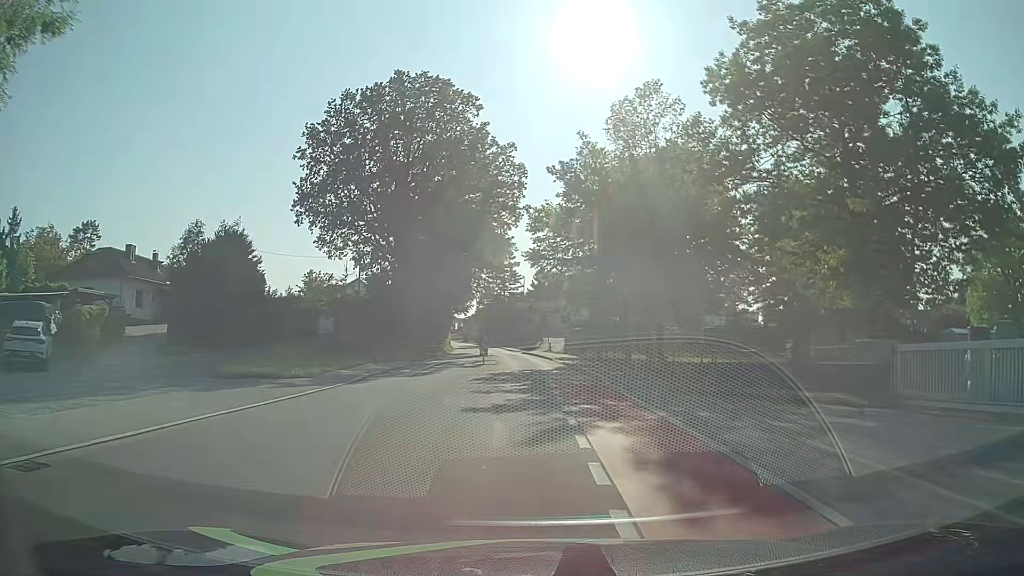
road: tertiary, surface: asphalt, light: Day
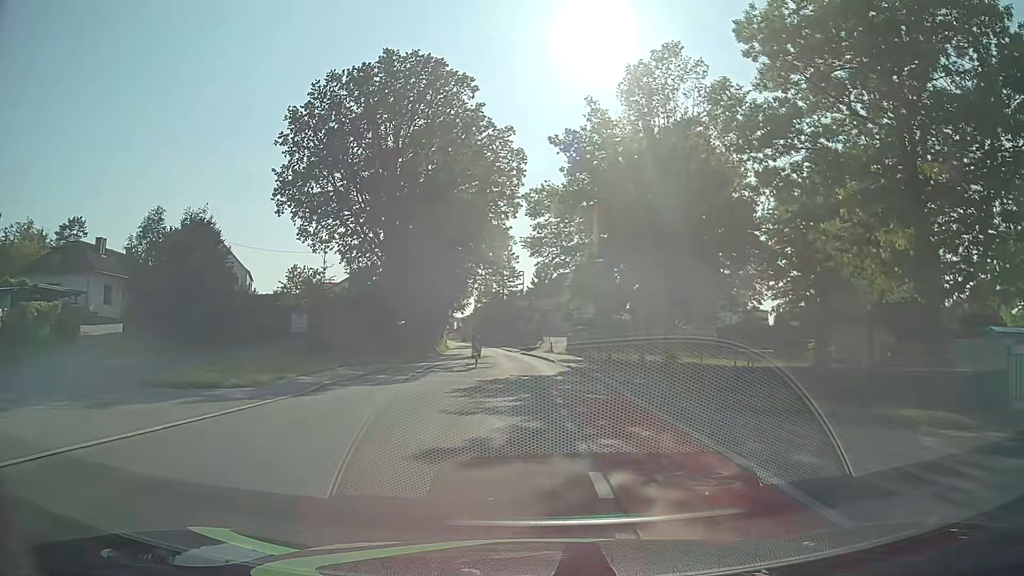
(0.0, +4.6) m; 0°
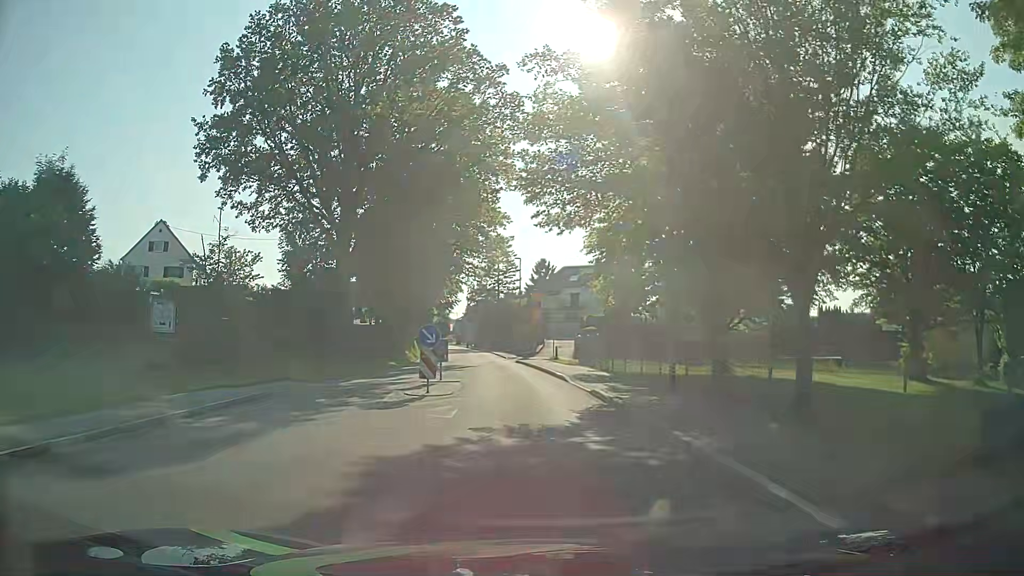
(+0.2, +13.6) m; 0°
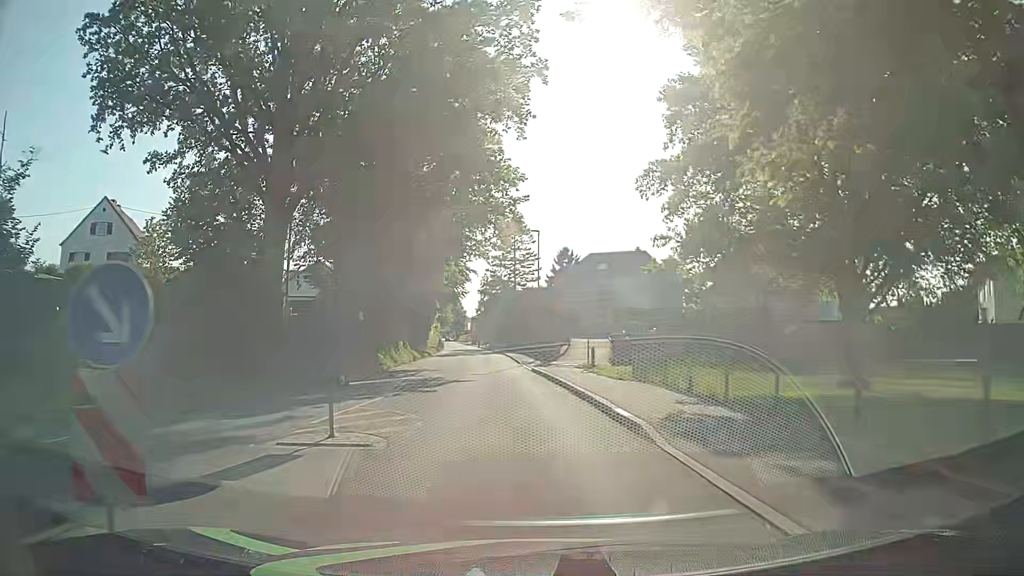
(0.0, +13.7) m; -1°
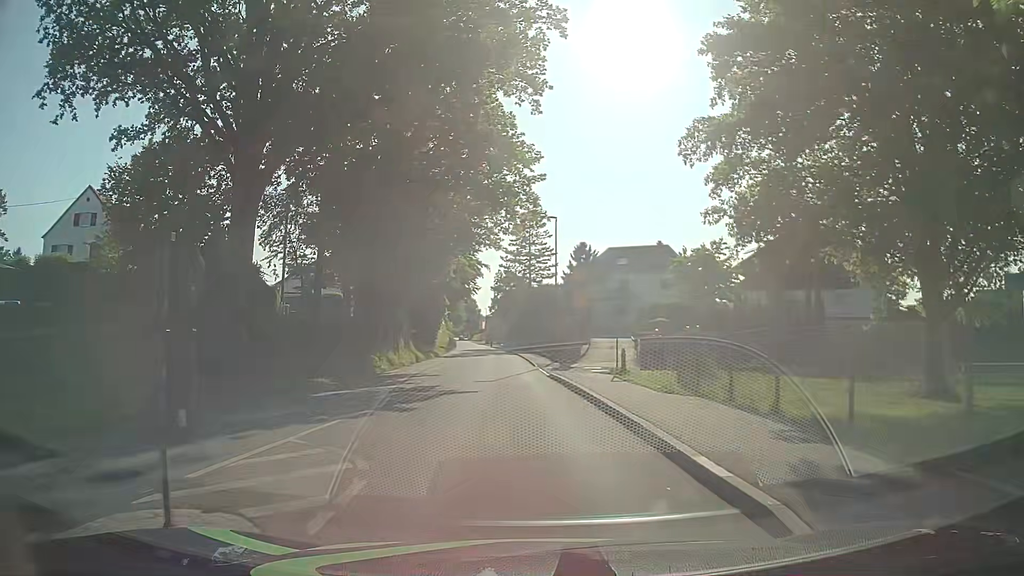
(-0.1, +4.6) m; -2°
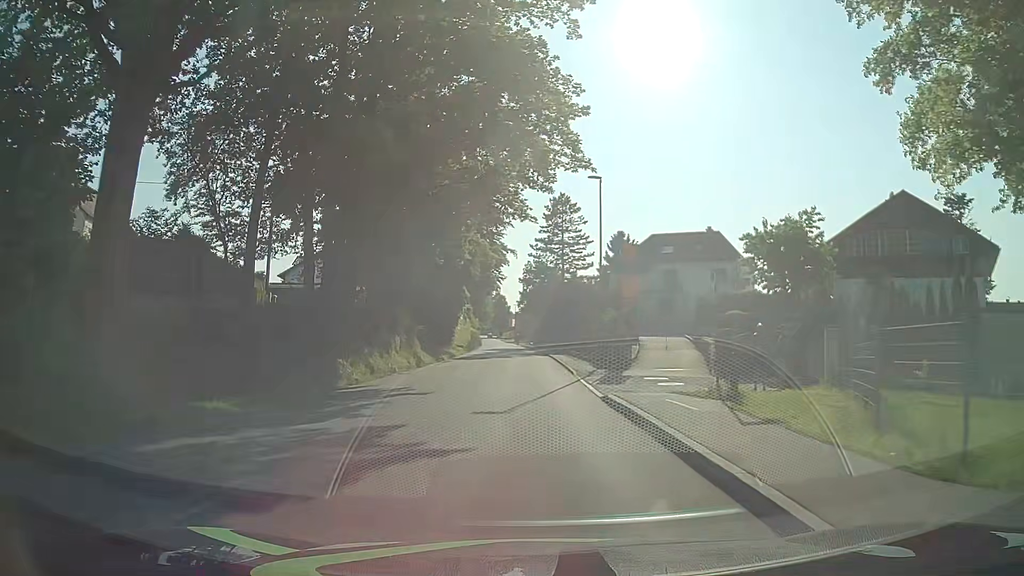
(-0.1, +9.4) m; -2°
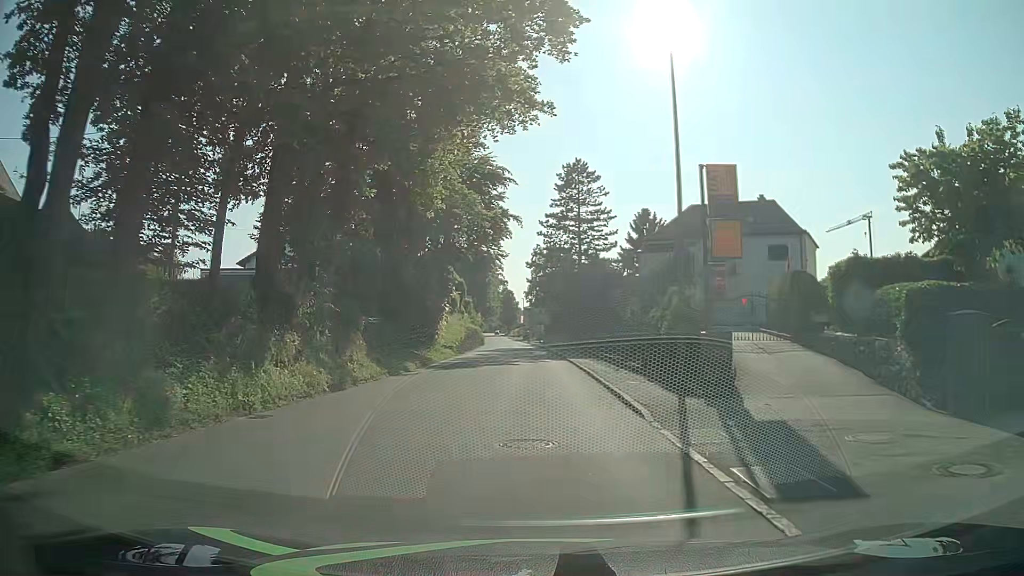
(-0.1, +14.3) m; 0°
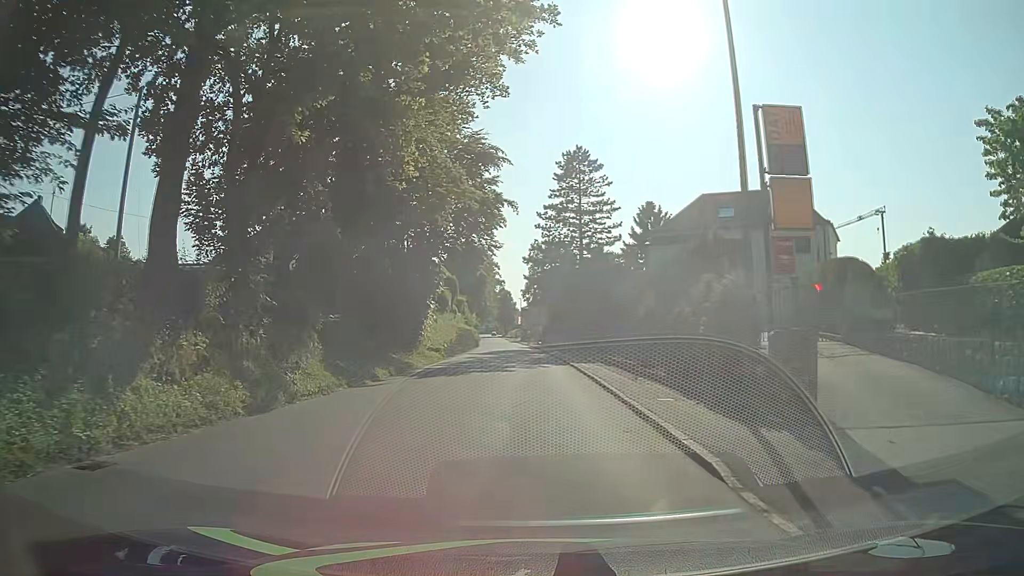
(0.0, +4.8) m; -1°
(0, +10) (0, +20) (0, +30) (0, +40) (0, +50) (0, +60) (-1, +70) (-1, +80) (-2, +90) (-2, +100) m
